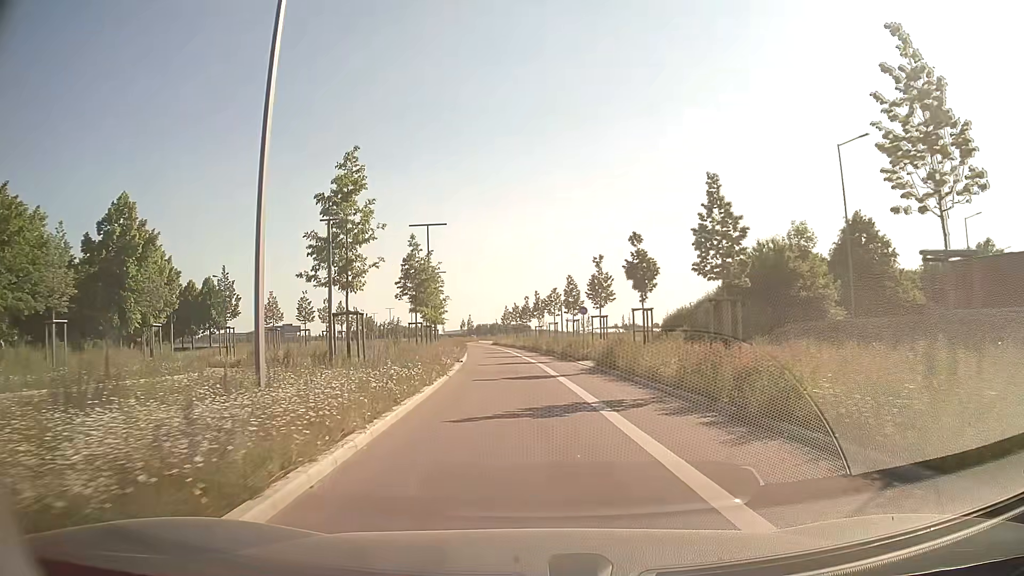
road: tertiary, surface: asphalt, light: Day
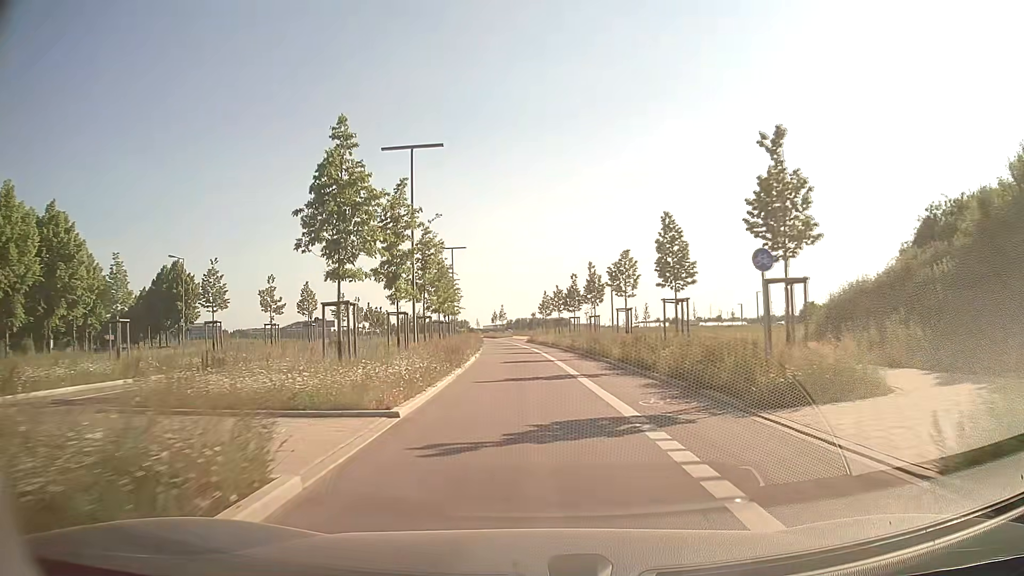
(-0.9, +22.5) m; -4°
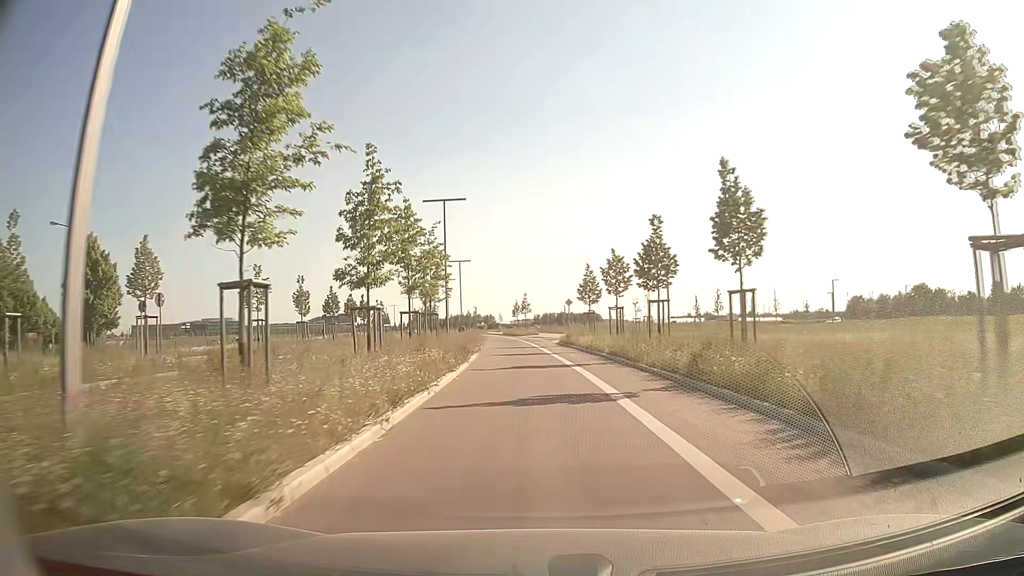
(-0.6, +25.6) m; -2°
(0, +10) (0, +20) (-1, +30) (-1, +40) (-2, +50) (-3, +60) (-4, +70) (-6, +80) (-7, +90) (-9, +99) m
